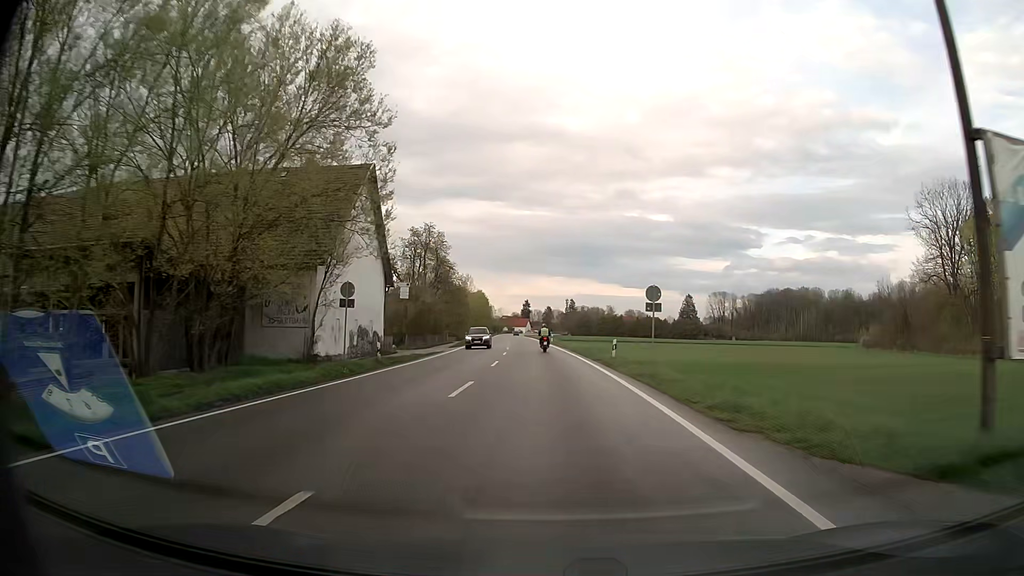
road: secondary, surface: asphalt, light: Day
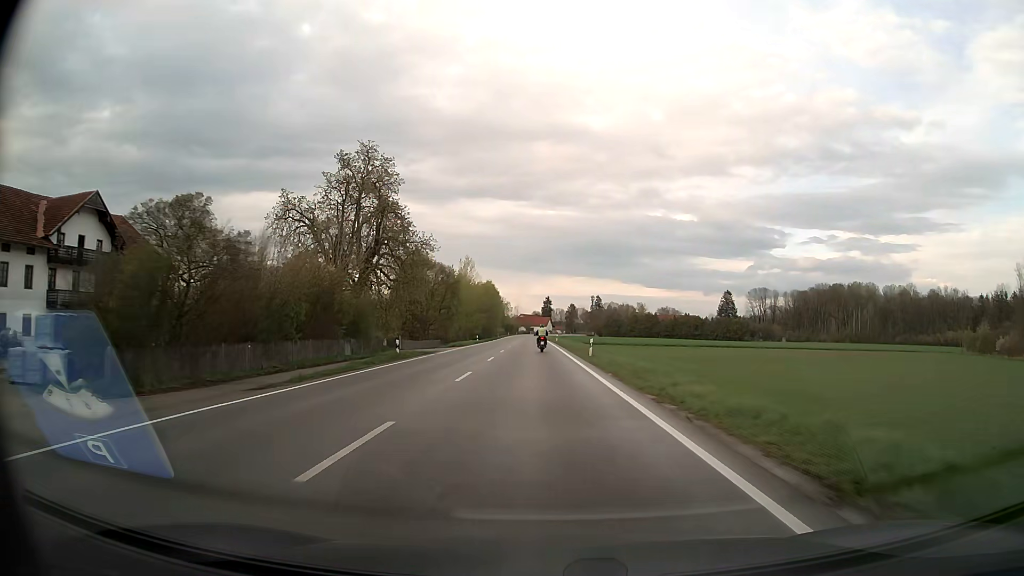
(-0.5, +43.9) m; -2°
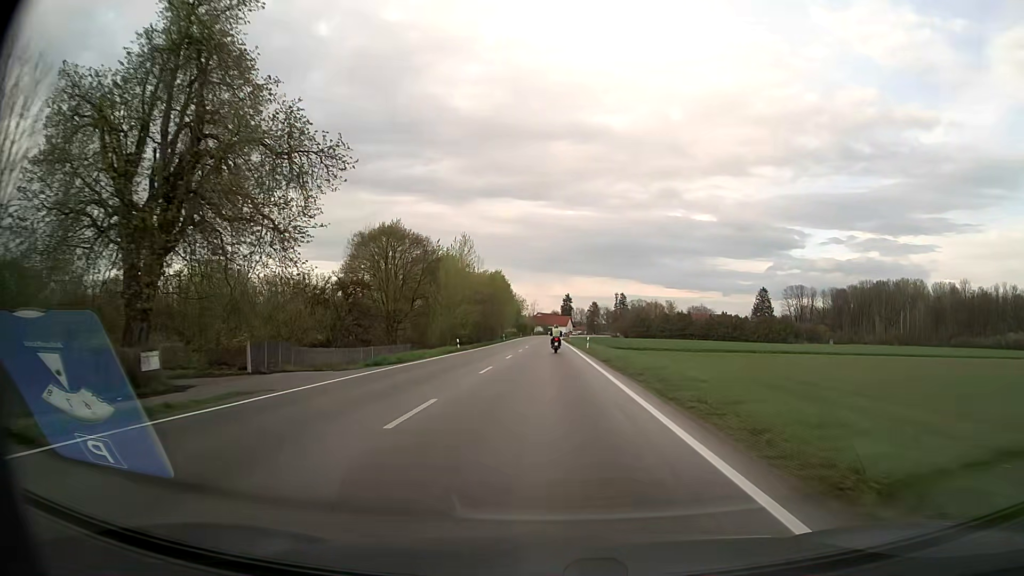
(-0.6, +32.9) m; -2°
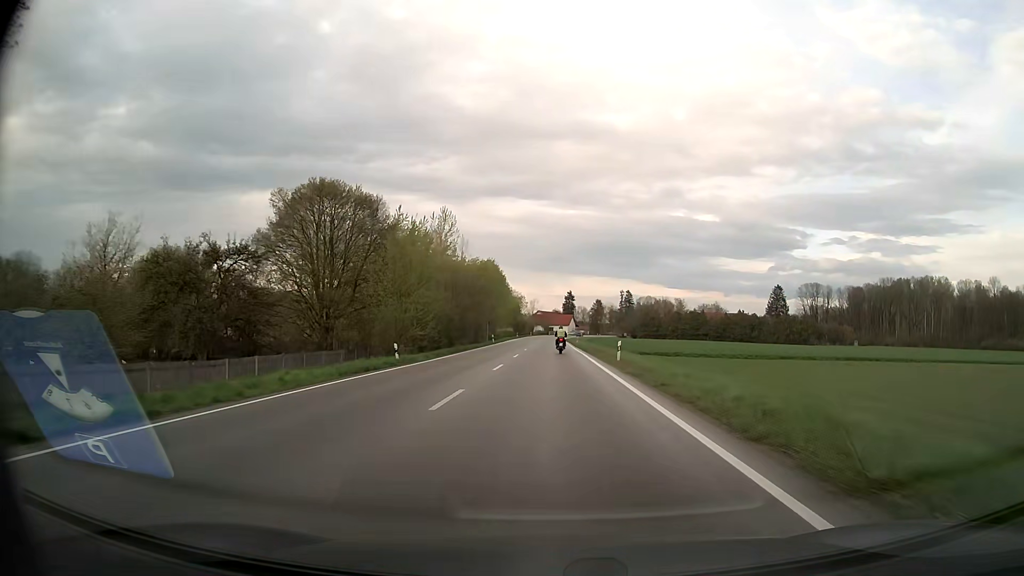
(-0.1, +21.9) m; 0°
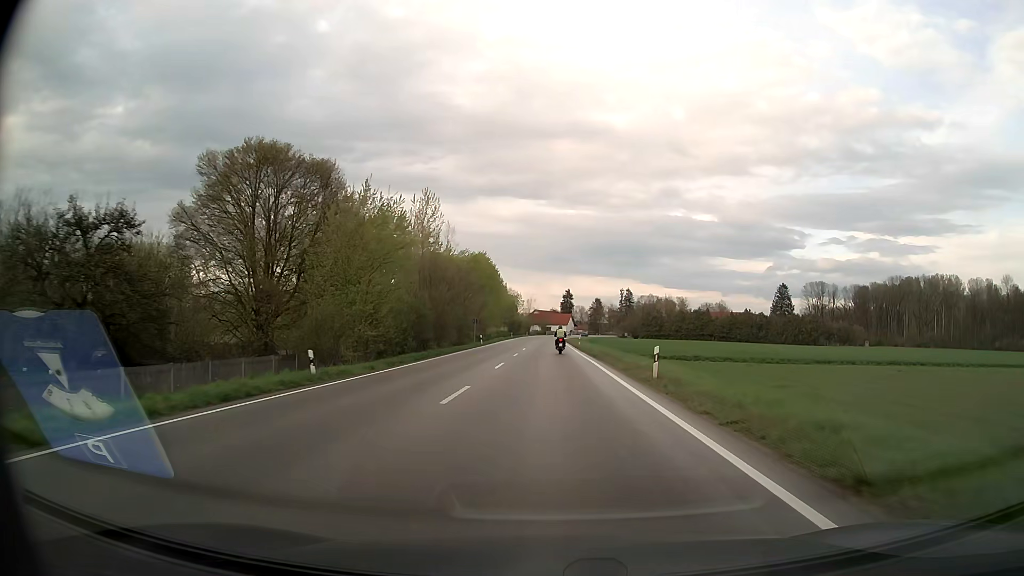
(0.0, +11.0) m; 0°
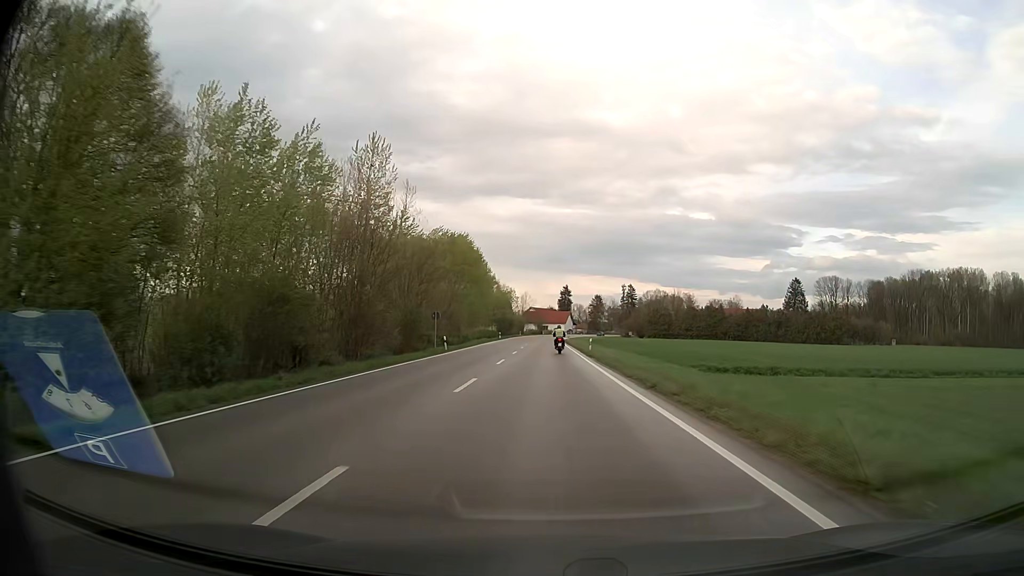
(+0.1, +21.9) m; 0°
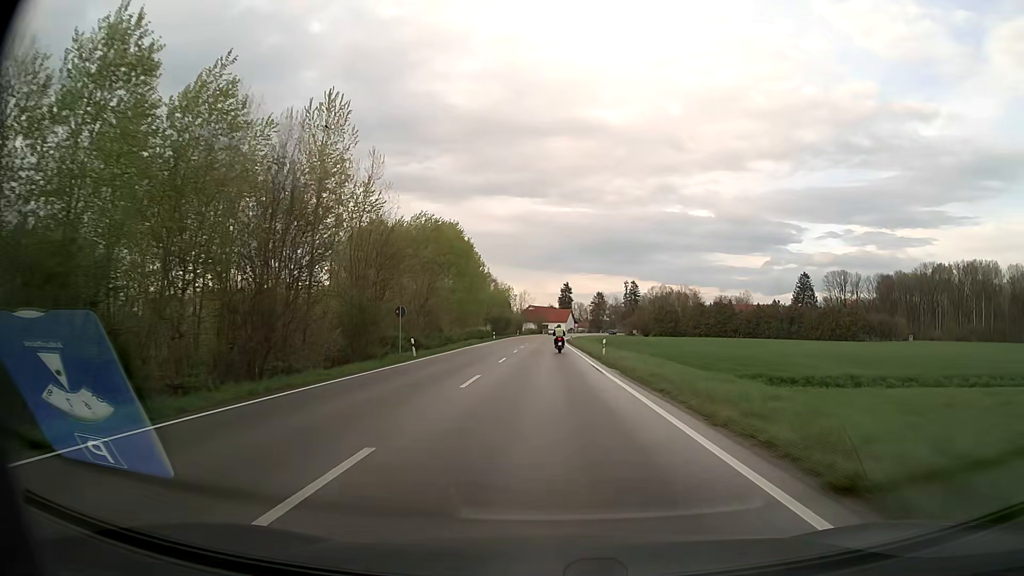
(0.0, +11.0) m; 0°
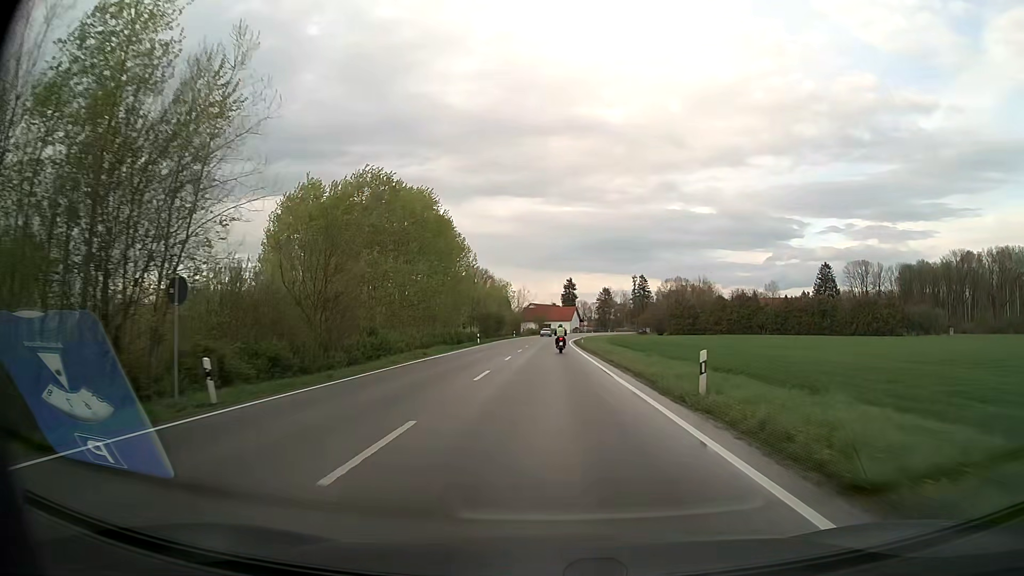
(-0.1, +22.0) m; 0°
(0, +10) (0, +20) (0, +30) (0, +40) (0, +50) (0, +60) (0, +70) (+1, +80) (+1, +90) (+2, +100) m
